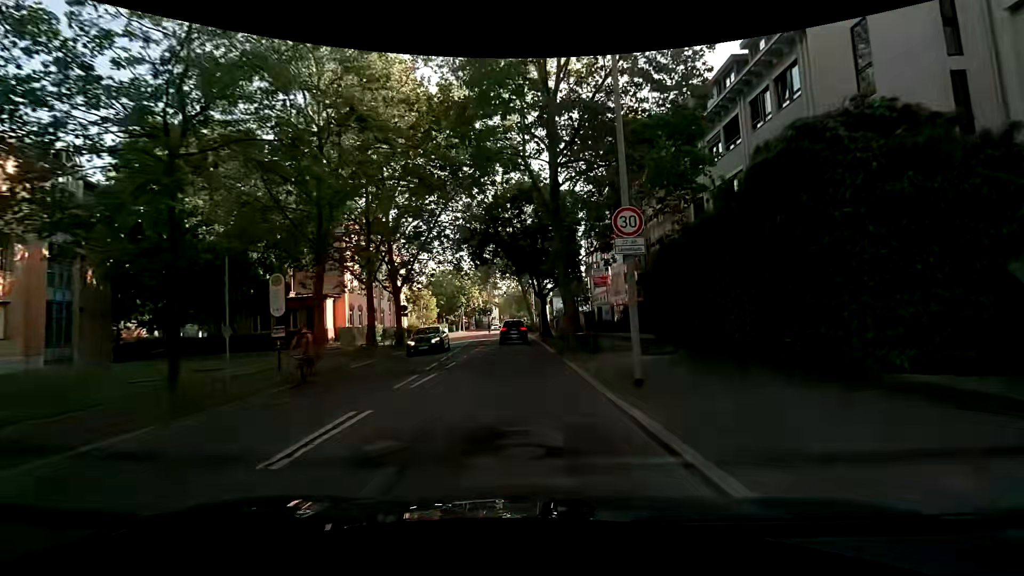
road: secondary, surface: asphalt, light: Day
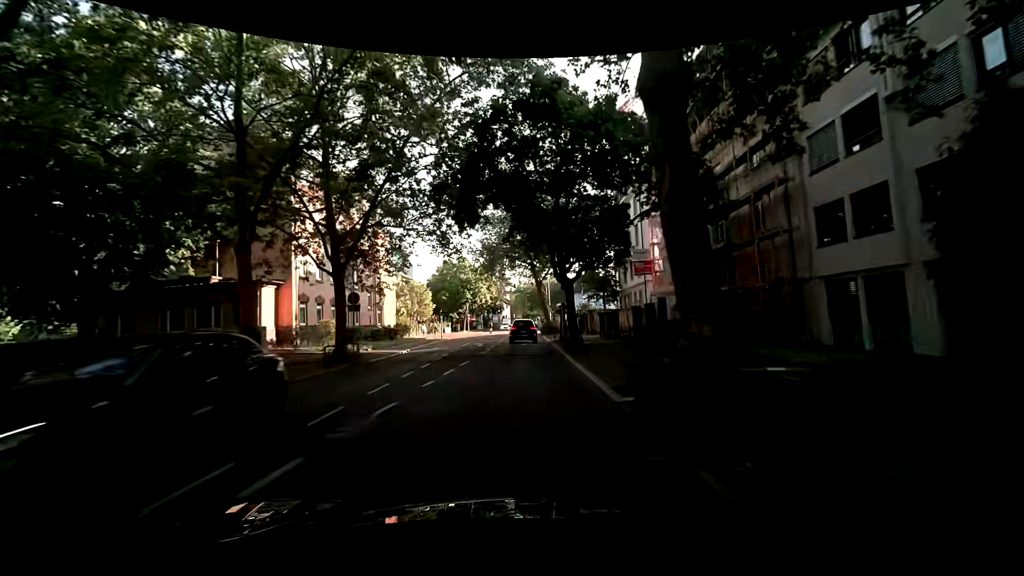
(-0.1, +13.1) m; -2°
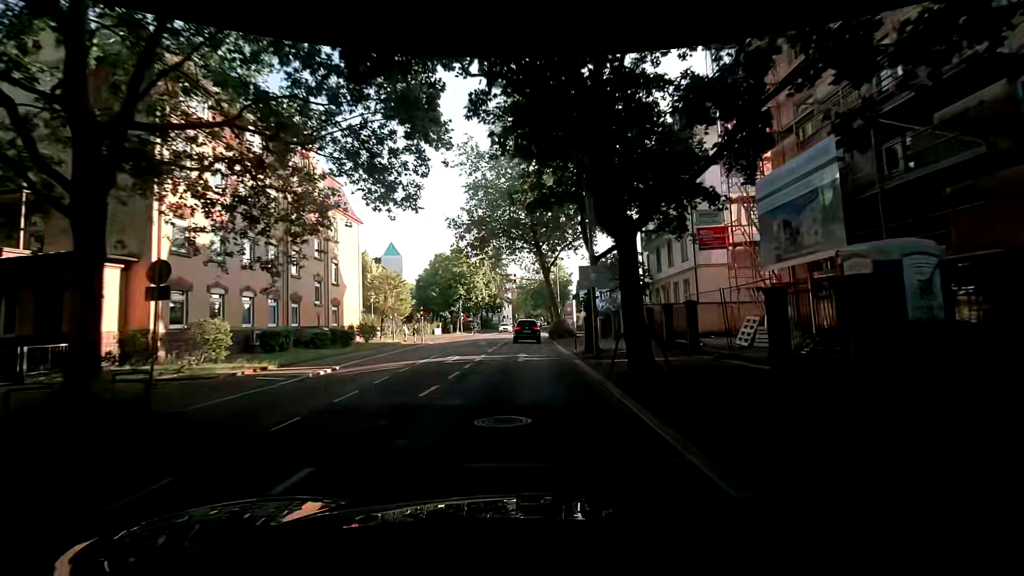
(-0.1, +13.0) m; +1°
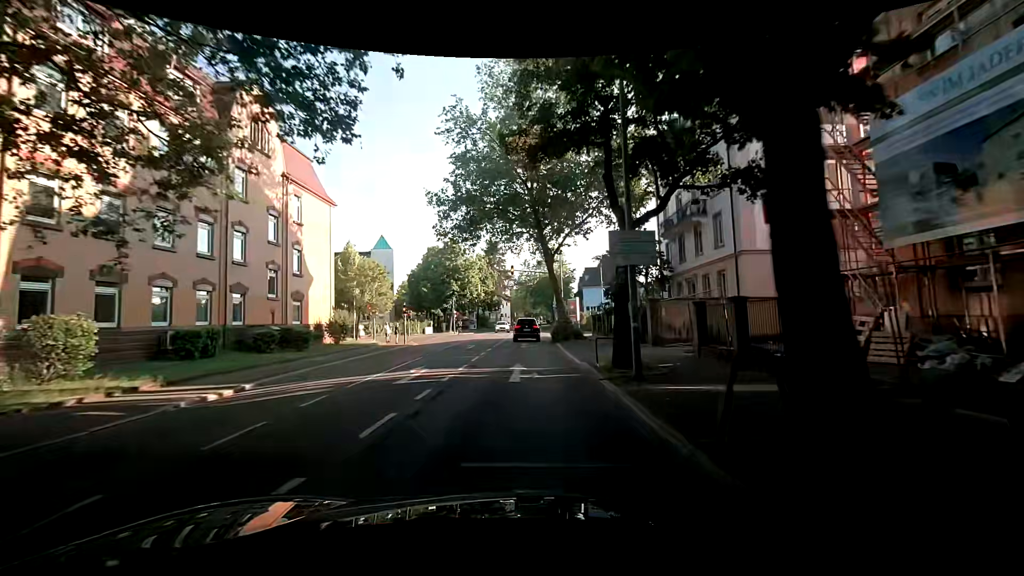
(-0.1, +6.5) m; 0°
